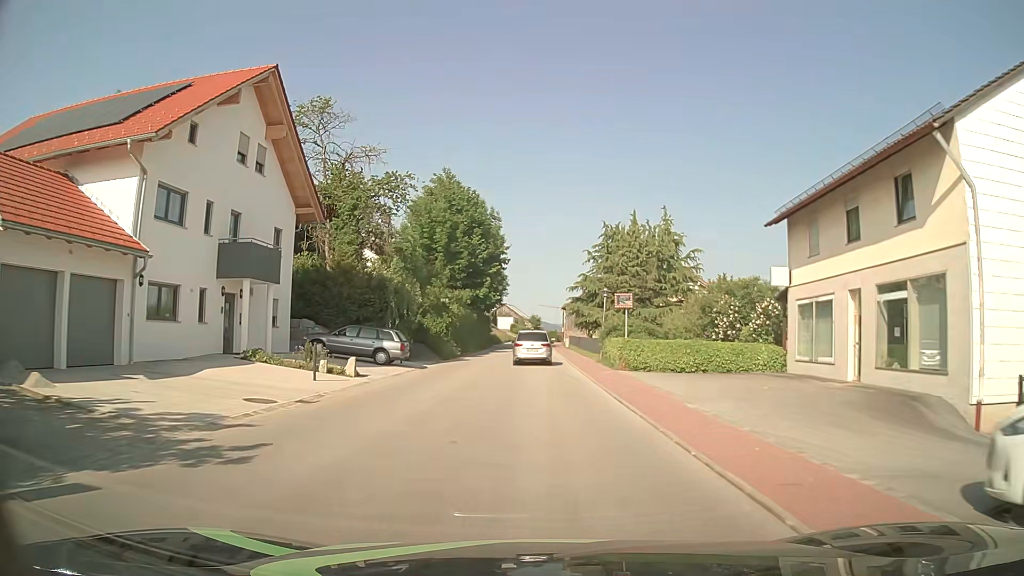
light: Day
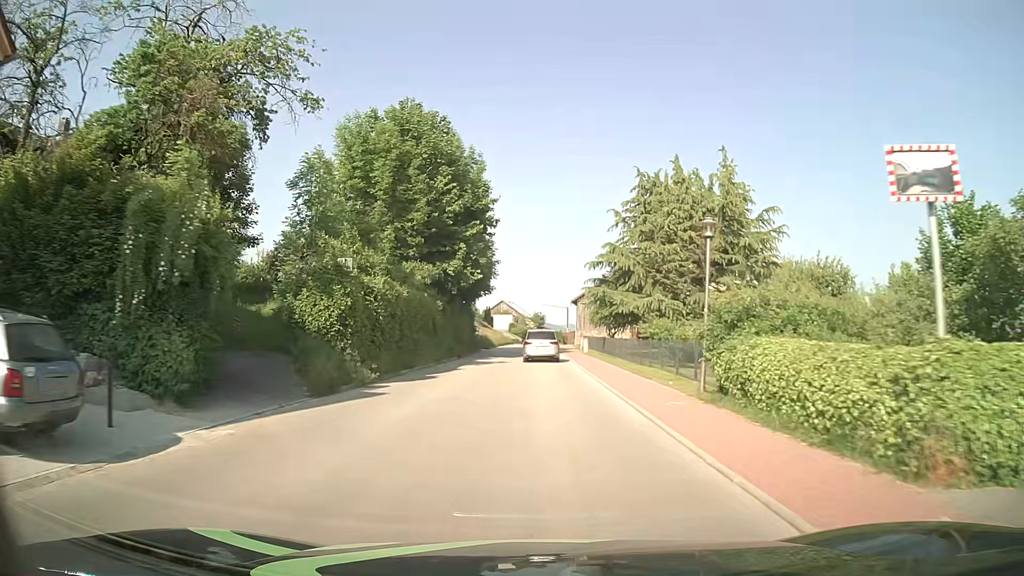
(0.0, +21.1) m; 0°
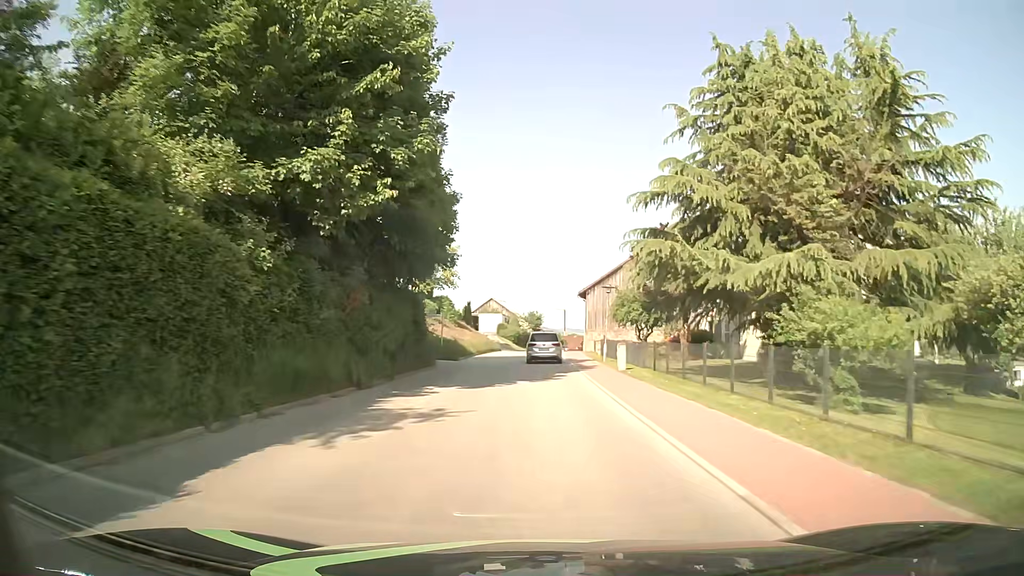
(0.0, +21.2) m; 0°
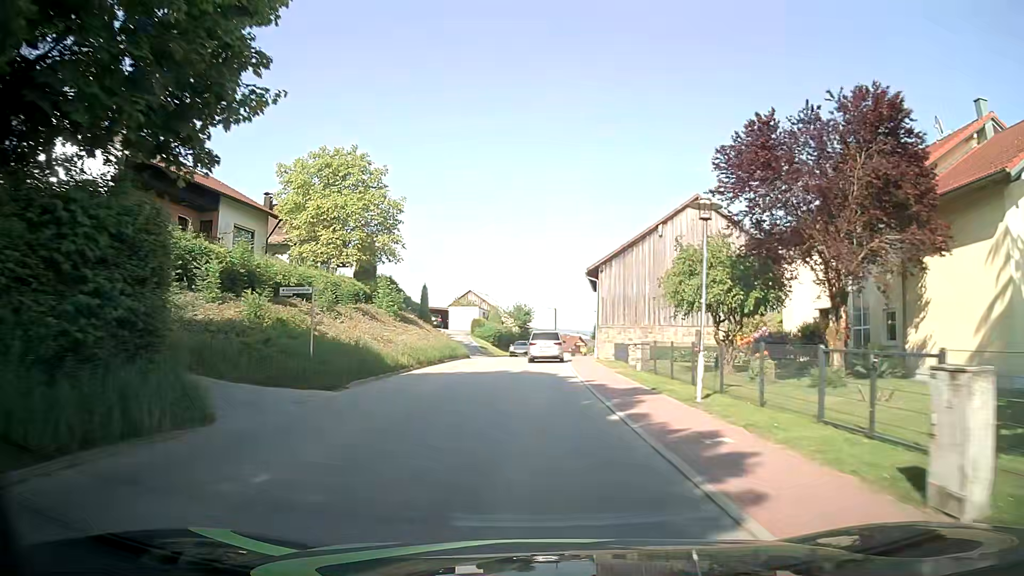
(+0.1, +21.4) m; +2°
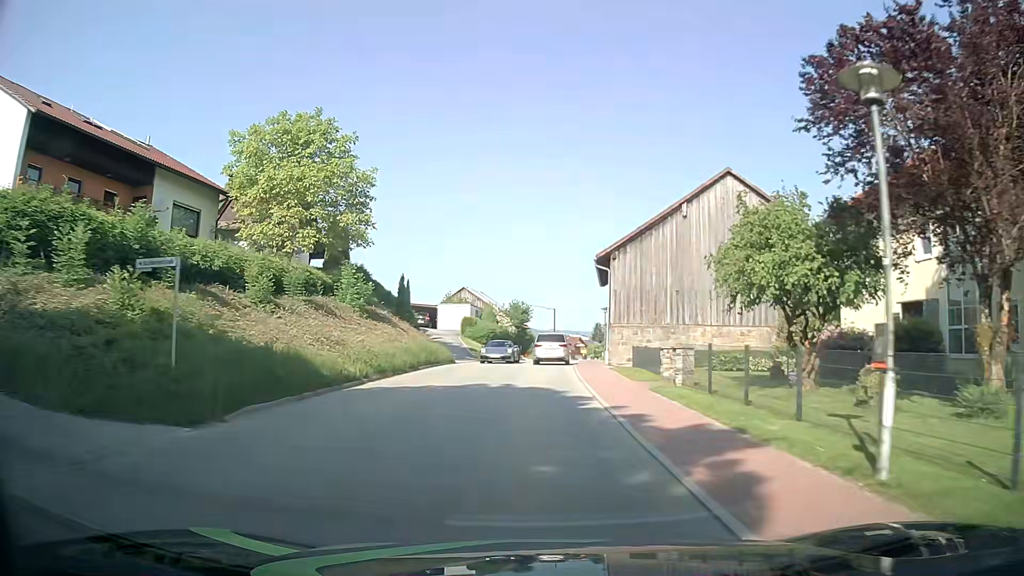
(-0.1, +7.1) m; -1°
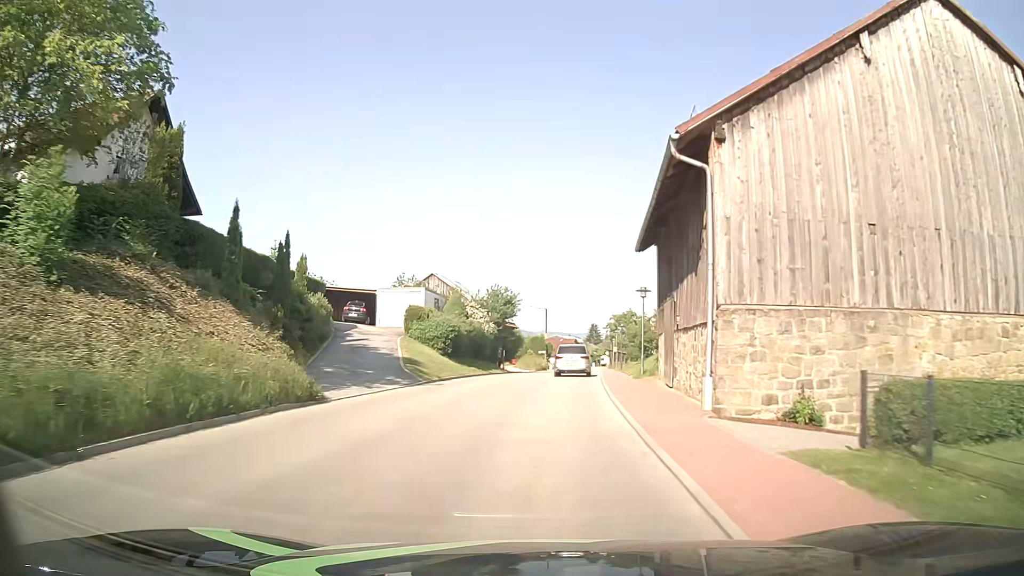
(+0.1, +21.1) m; +1°
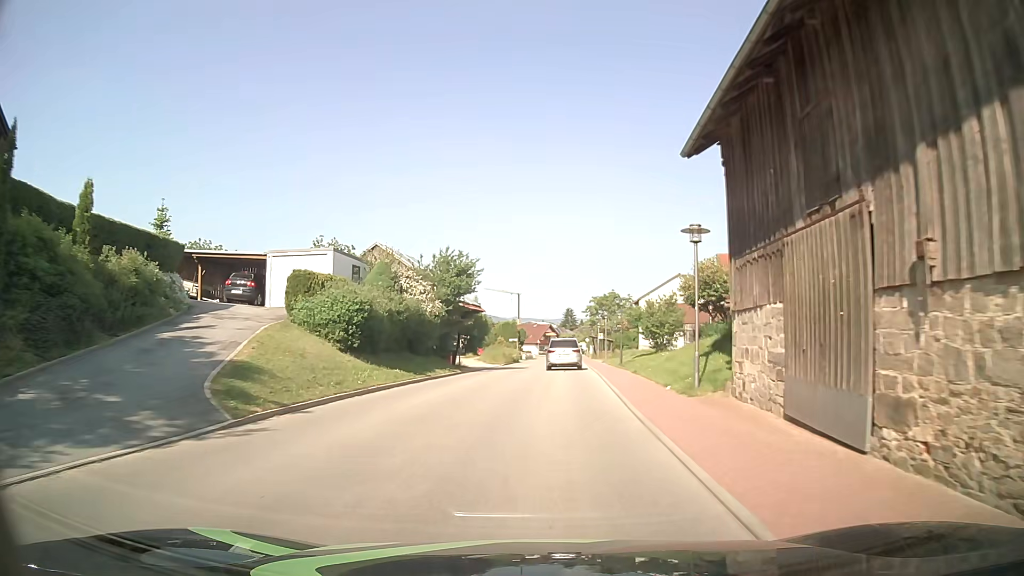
(+0.3, +13.8) m; +2°
(0, +10) (+1, +20) (+1, +30) (+2, +40) (+2, +50) (+3, +60) (+4, +70) (+4, +80) (+5, +90) (+5, +100) m
